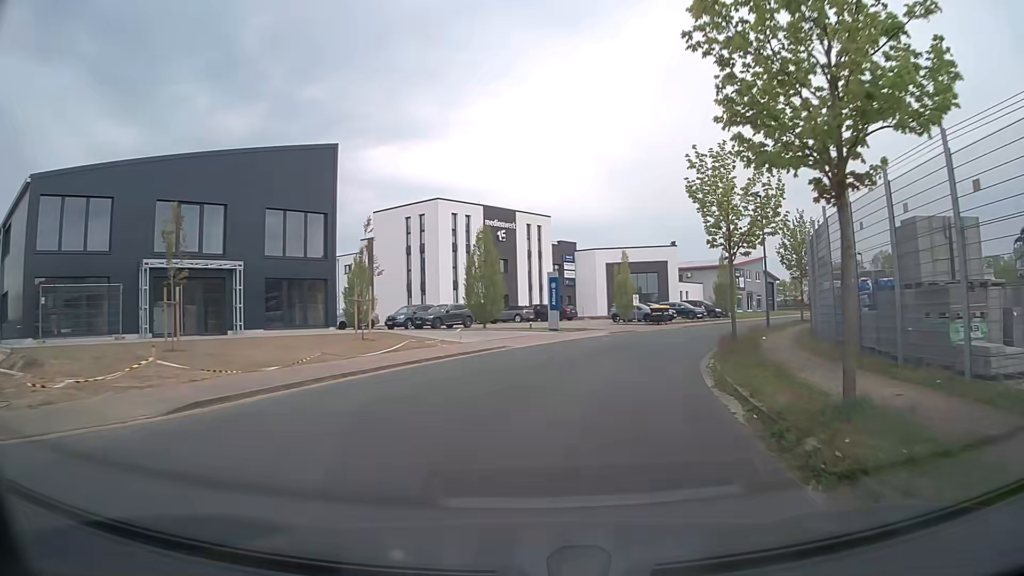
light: Day
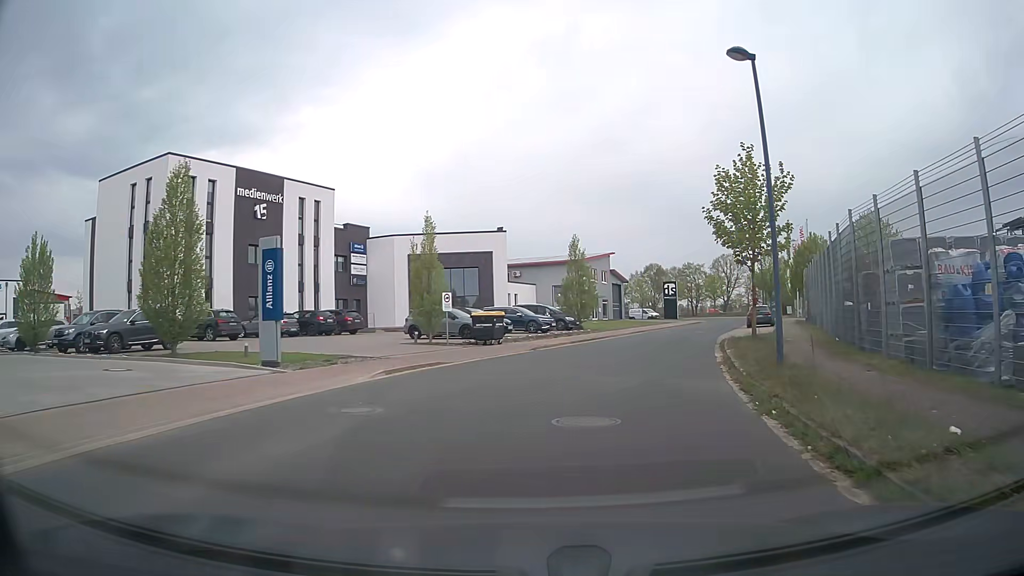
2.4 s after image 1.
(+2.6, +18.8) m; +16°
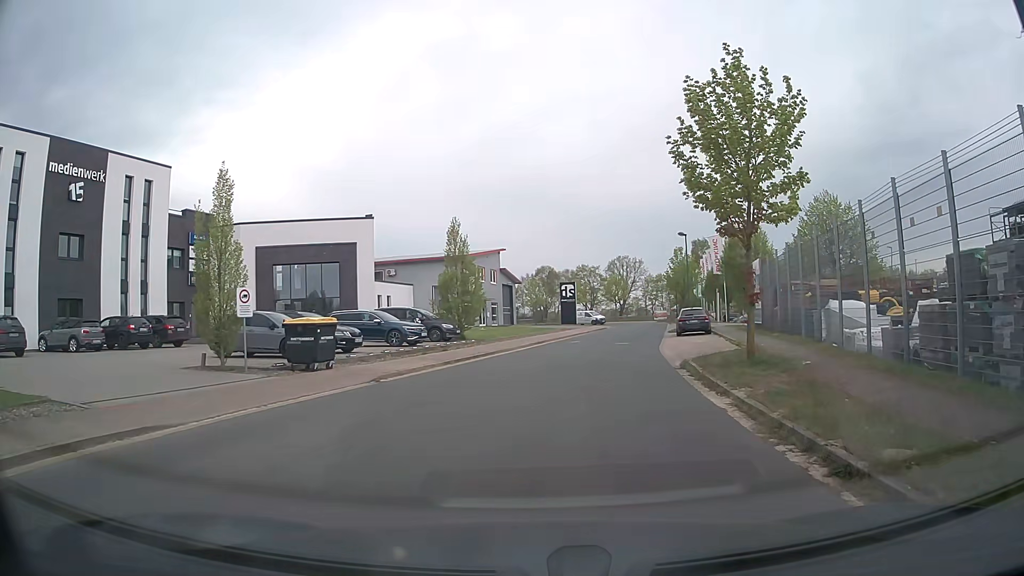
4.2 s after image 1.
(+0.8, +9.7) m; +9°
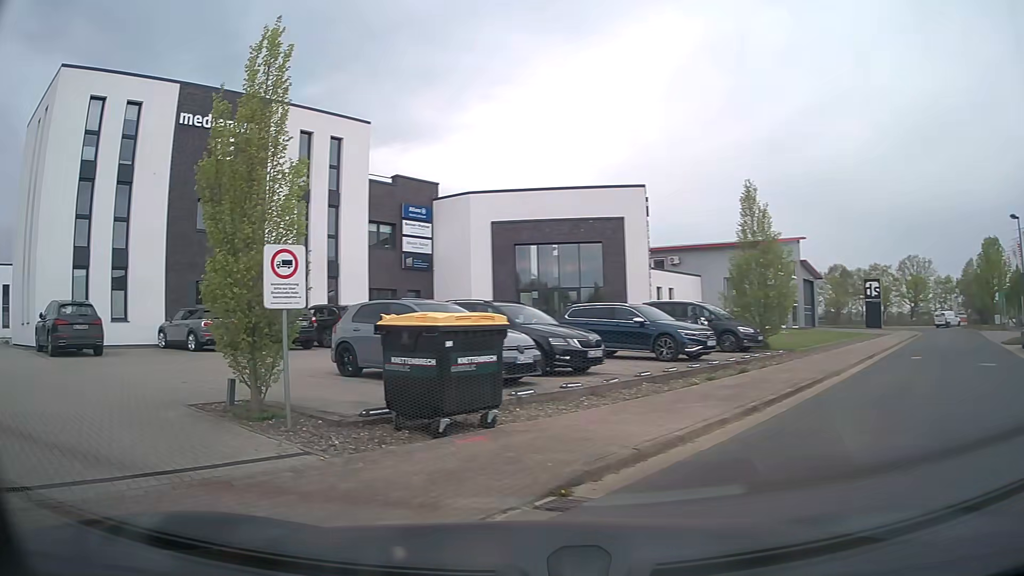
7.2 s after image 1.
(-0.6, +9.9) m; -24°
